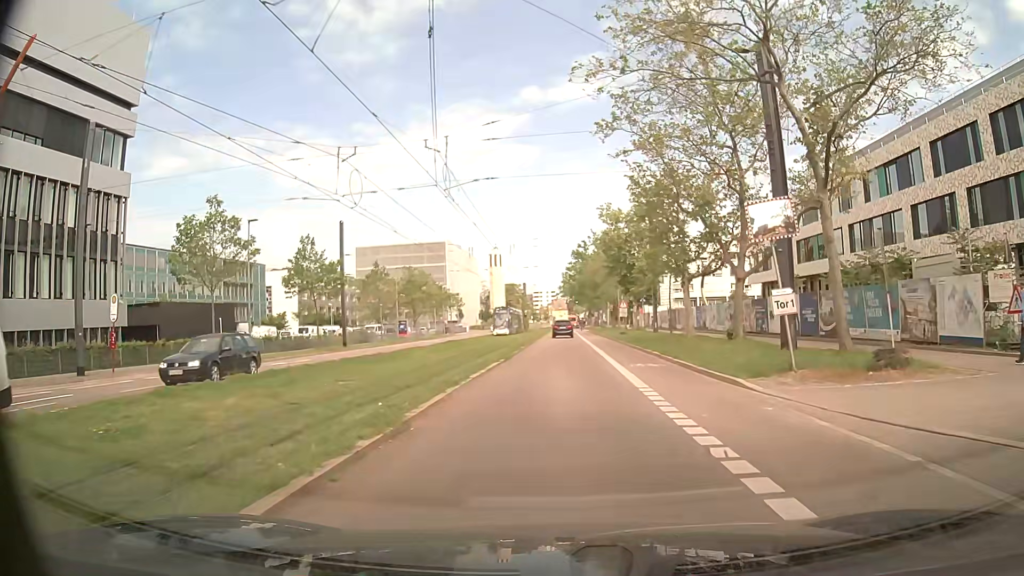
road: secondary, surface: asphalt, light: Day
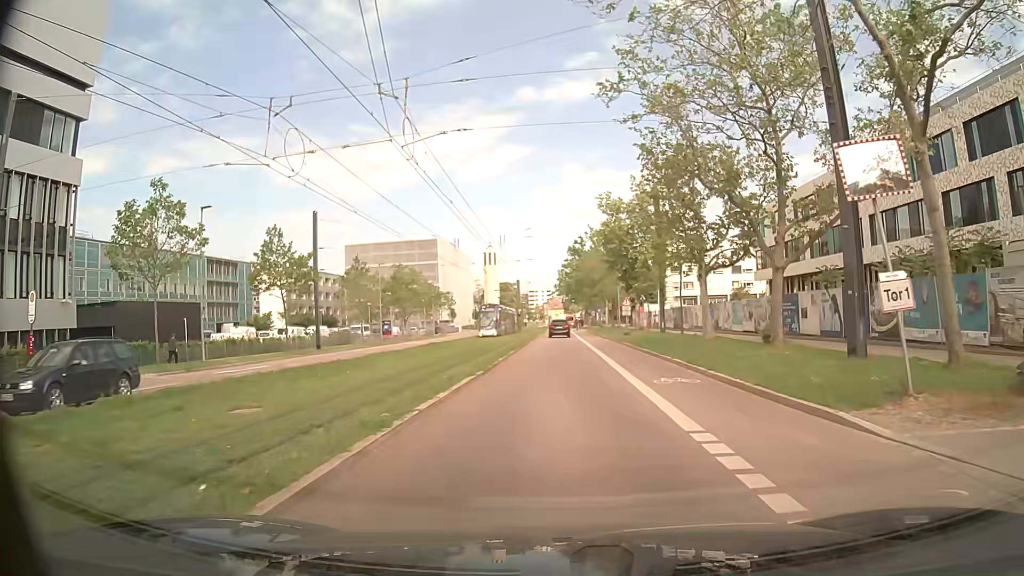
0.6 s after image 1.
(0.0, +5.4) m; 0°
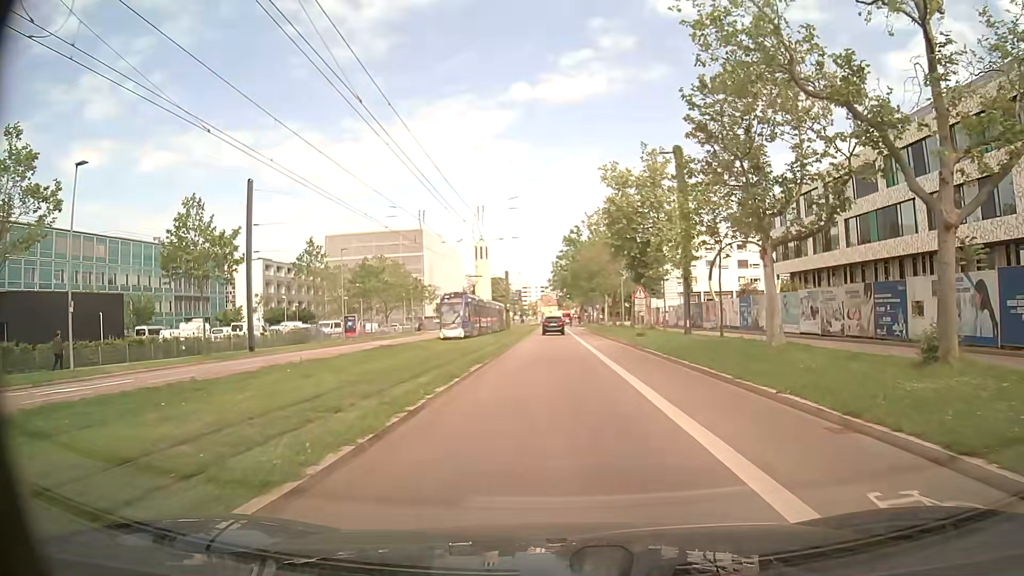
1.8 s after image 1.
(0.0, +10.8) m; +1°
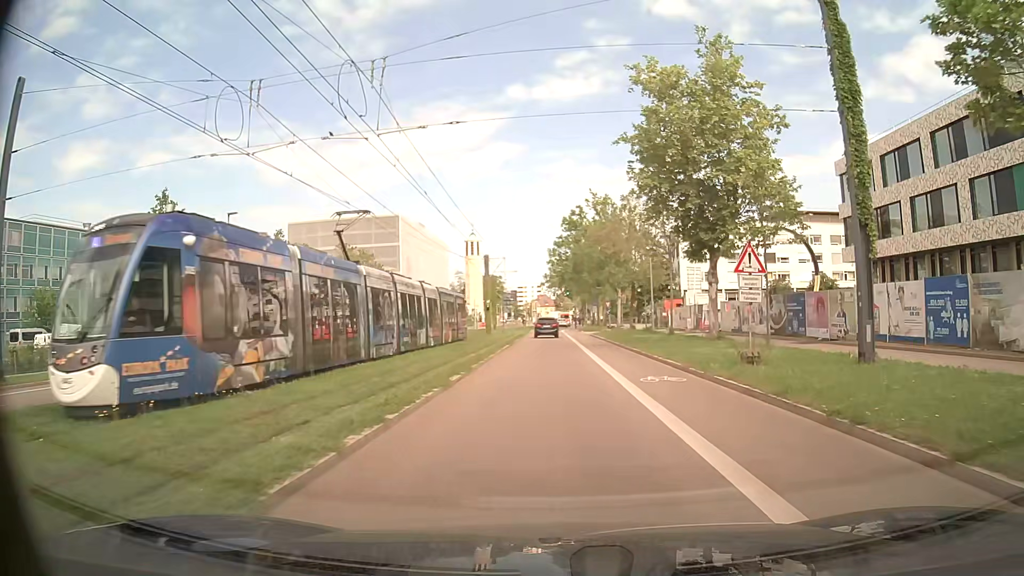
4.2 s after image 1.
(-0.1, +21.6) m; 0°
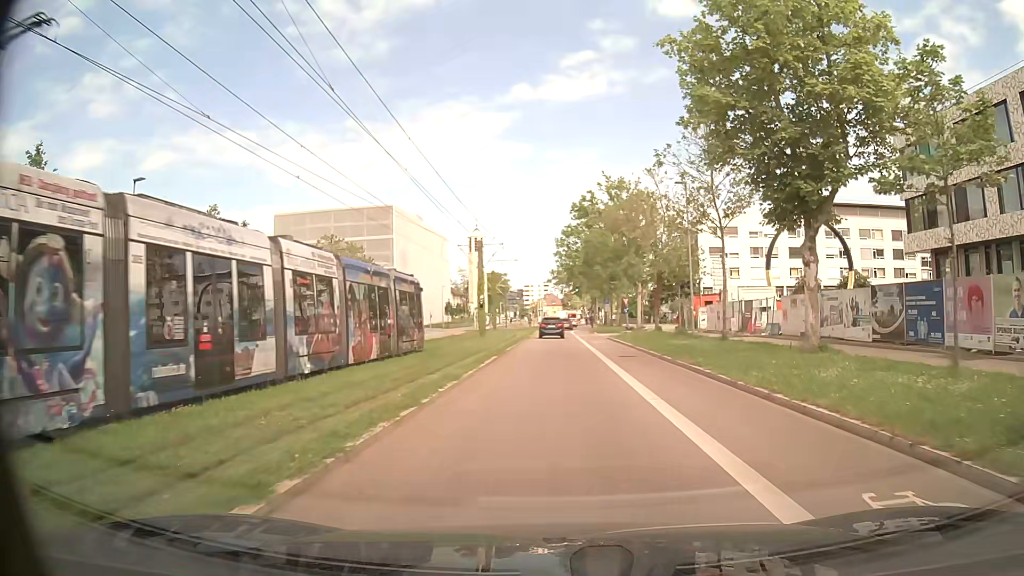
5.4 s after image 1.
(0.0, +10.9) m; 0°
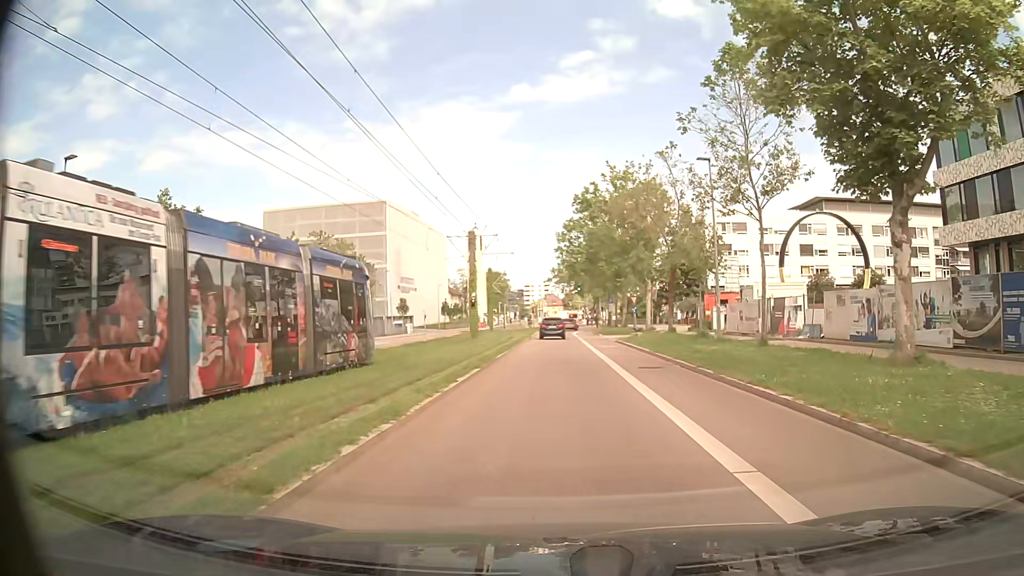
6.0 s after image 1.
(0.0, +5.4) m; -1°
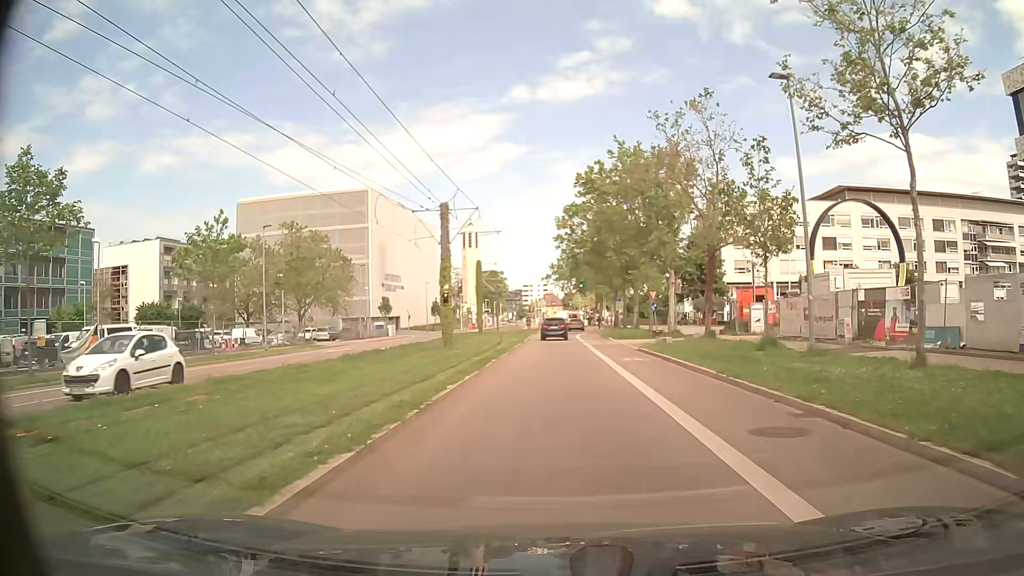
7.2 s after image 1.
(+0.2, +10.8) m; +1°
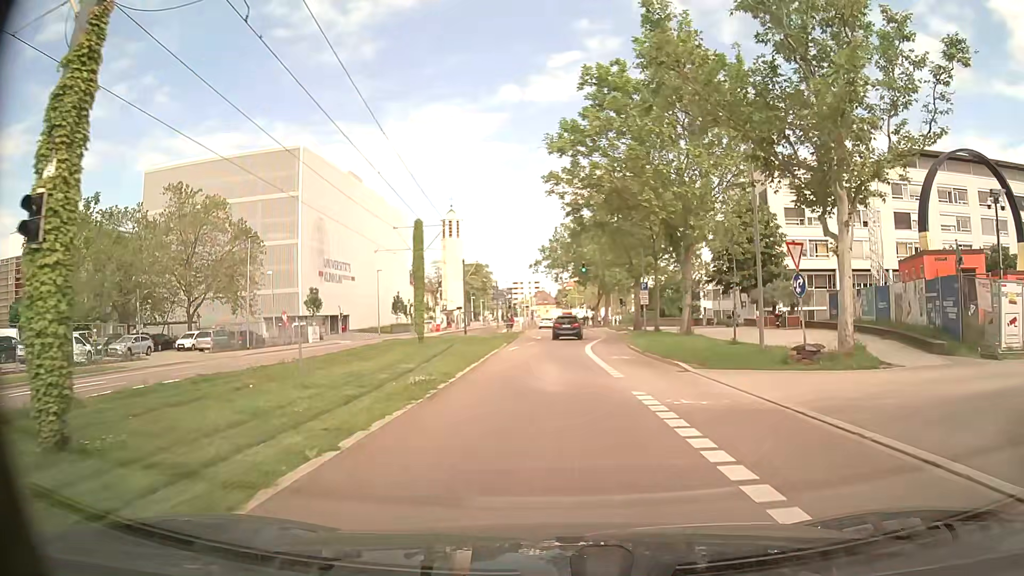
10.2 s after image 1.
(+0.2, +27.0) m; +1°
(0, +10) (0, +20) (0, +30) (+1, +40) (+2, +50) (+2, +60) (+2, +70) (+3, +80) (+3, +90) (+3, +100) m
